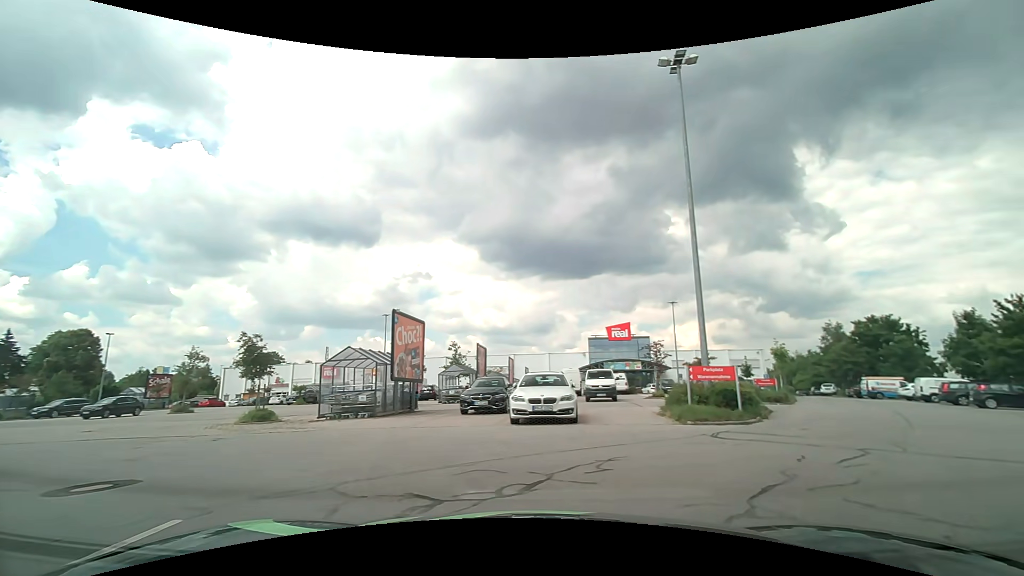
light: Day
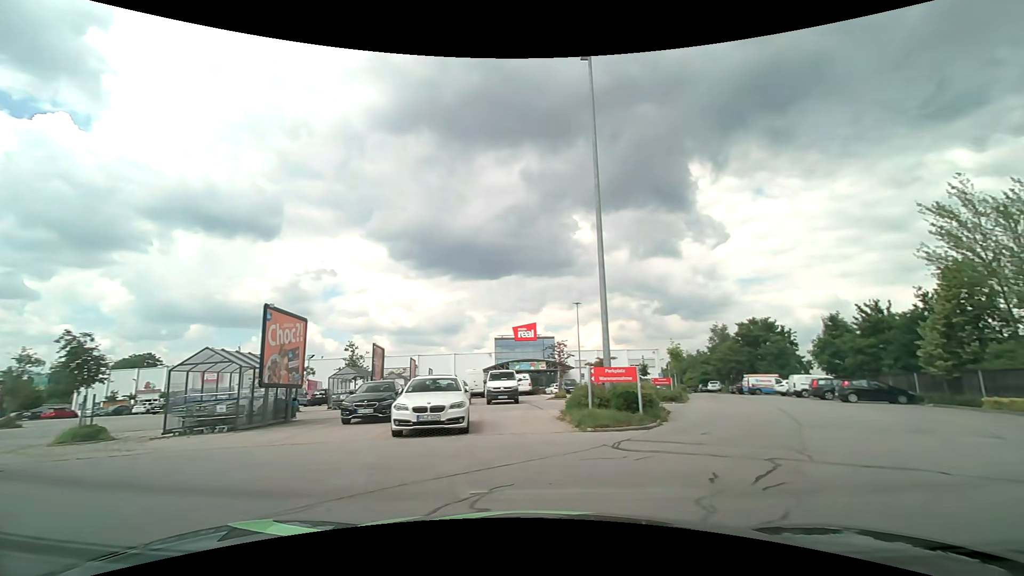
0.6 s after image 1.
(+0.2, +1.6) m; +12°
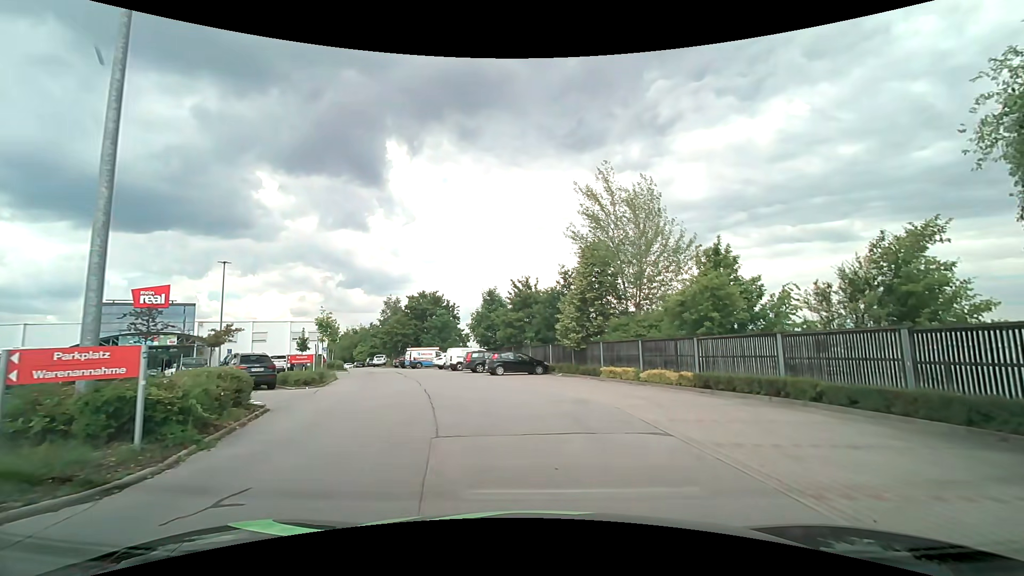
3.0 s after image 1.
(+2.3, +6.3) m; +35°
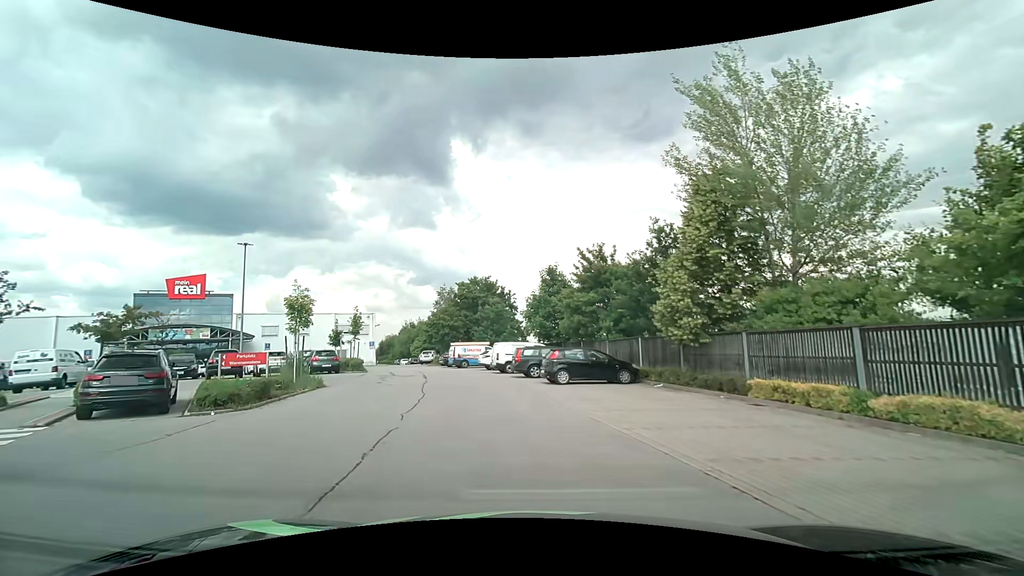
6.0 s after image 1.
(0.0, +10.7) m; -5°
